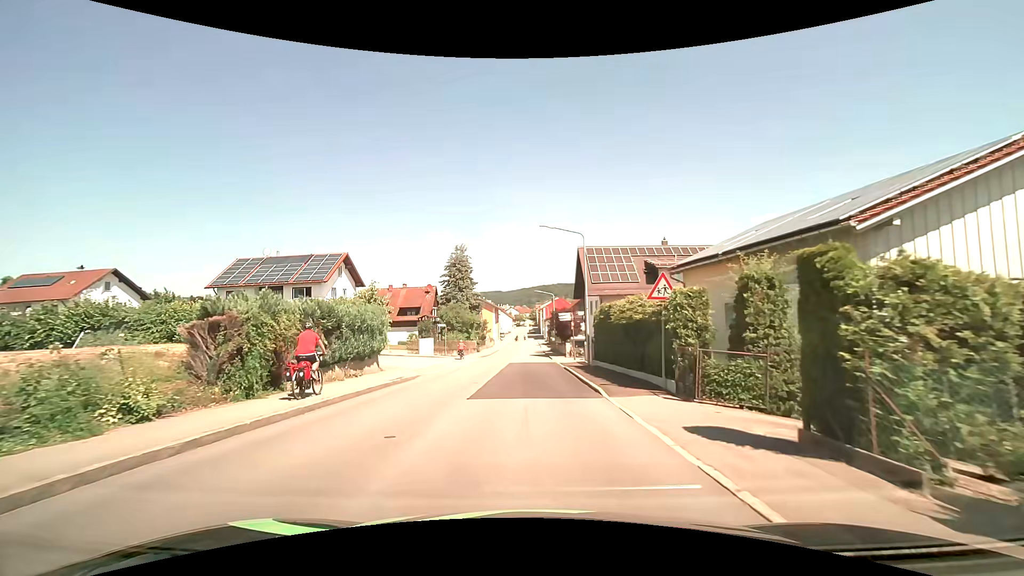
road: tertiary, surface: asphalt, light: Day
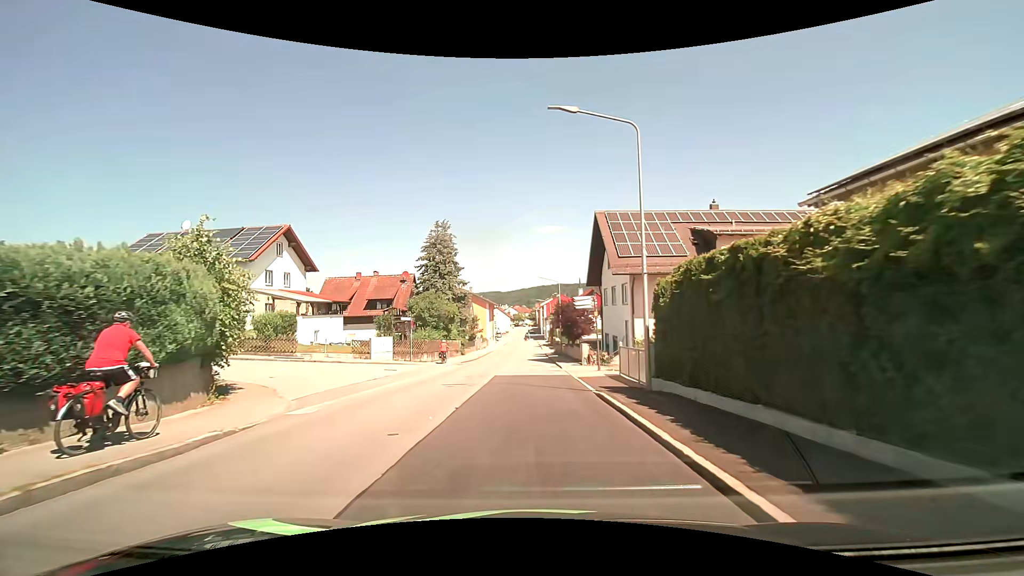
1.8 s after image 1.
(0.0, +13.8) m; 0°
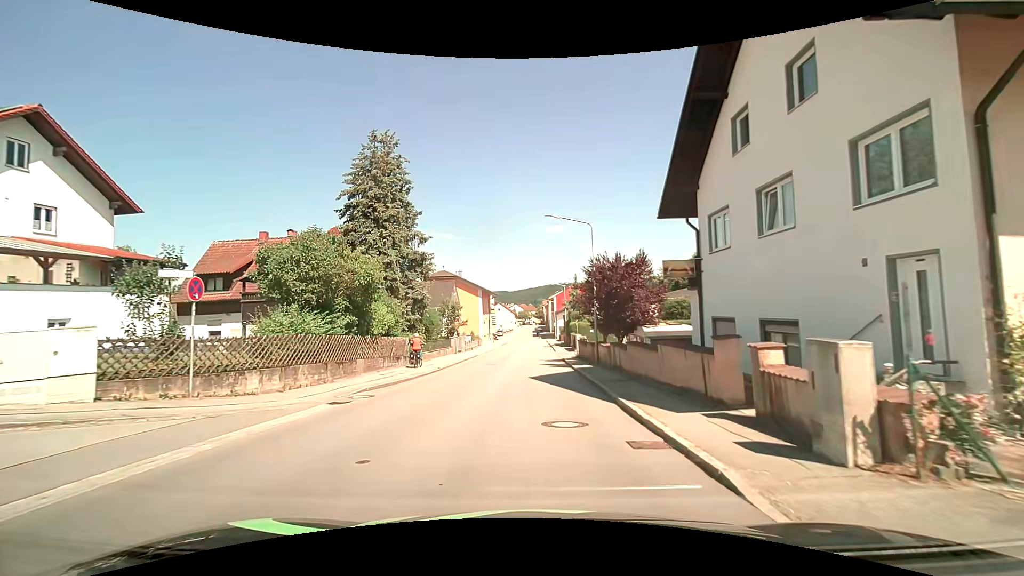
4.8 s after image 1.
(+0.1, +23.3) m; -1°
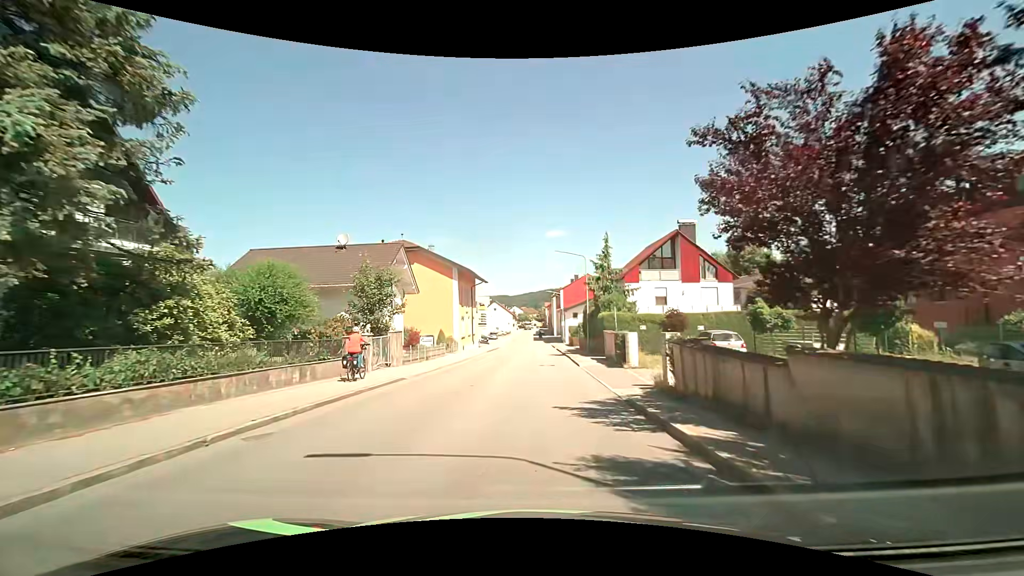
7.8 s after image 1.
(+0.1, +23.5) m; 0°
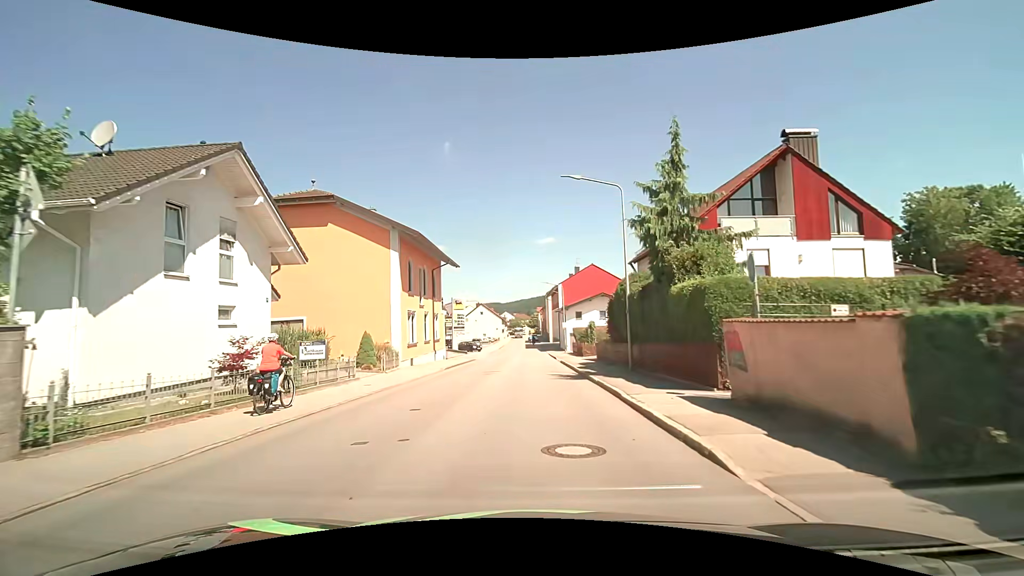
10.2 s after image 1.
(+0.3, +18.4) m; +1°
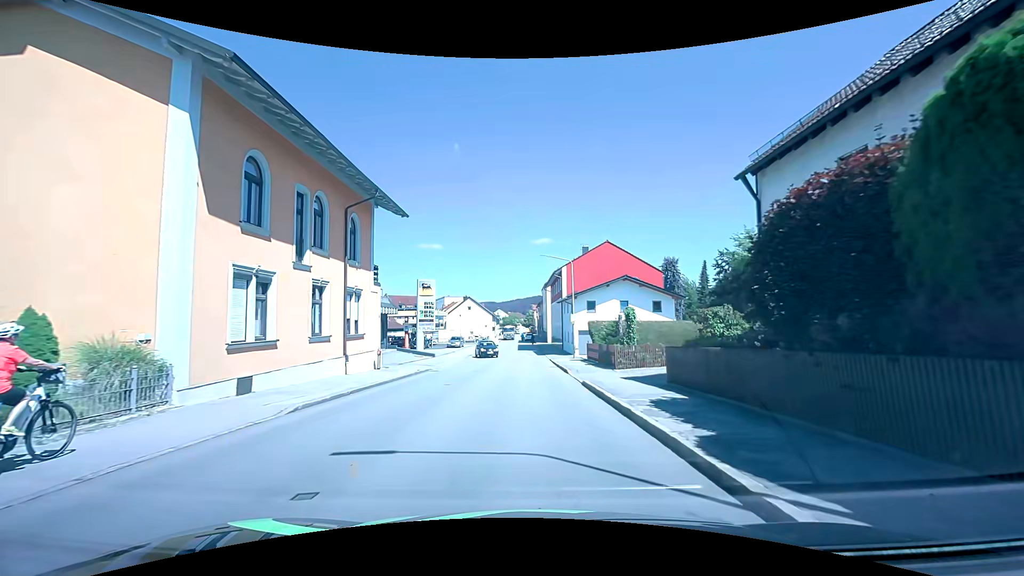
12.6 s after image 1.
(+0.1, +17.3) m; +1°
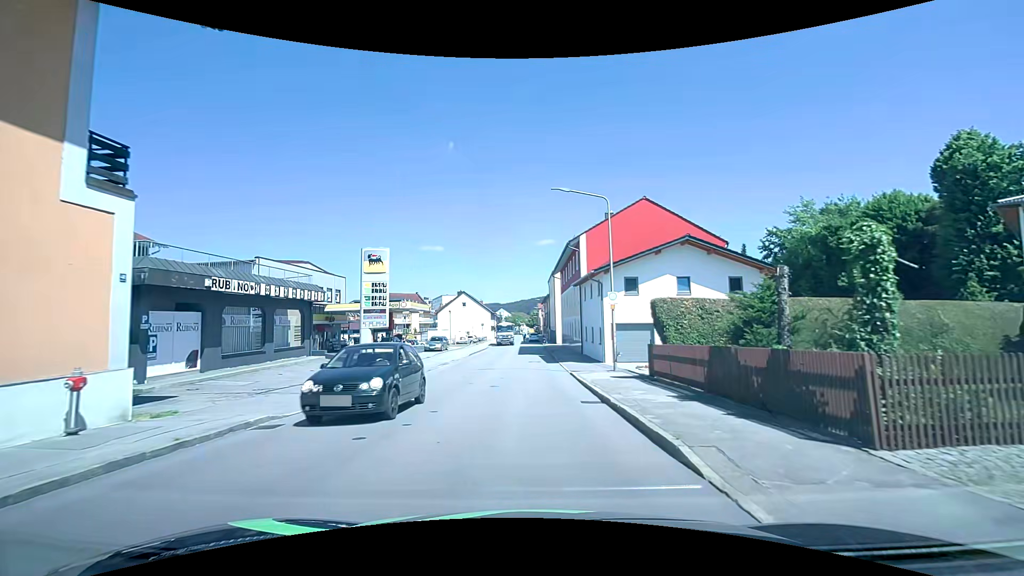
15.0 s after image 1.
(-0.1, +16.5) m; -1°
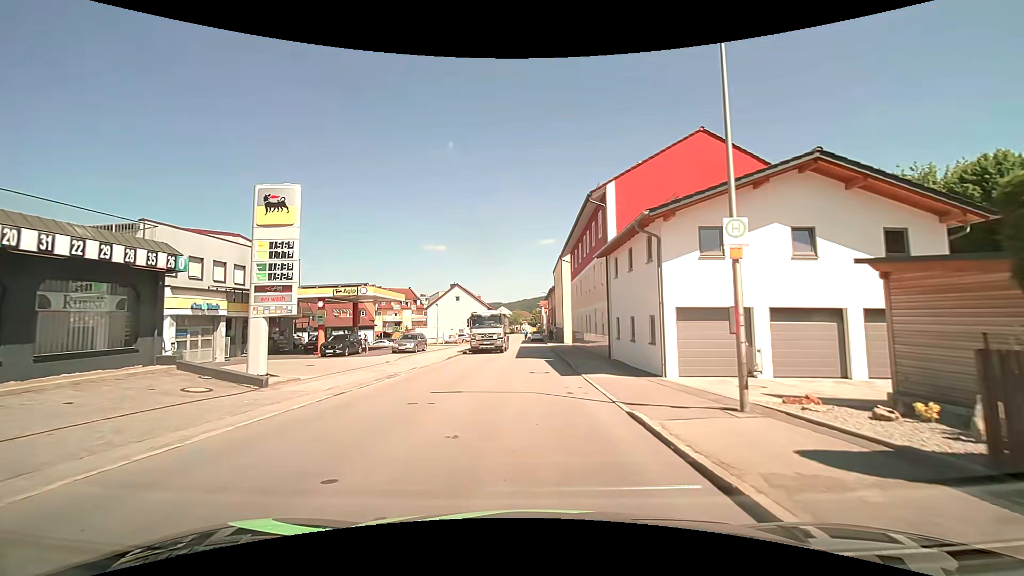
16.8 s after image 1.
(-0.1, +12.3) m; -1°
